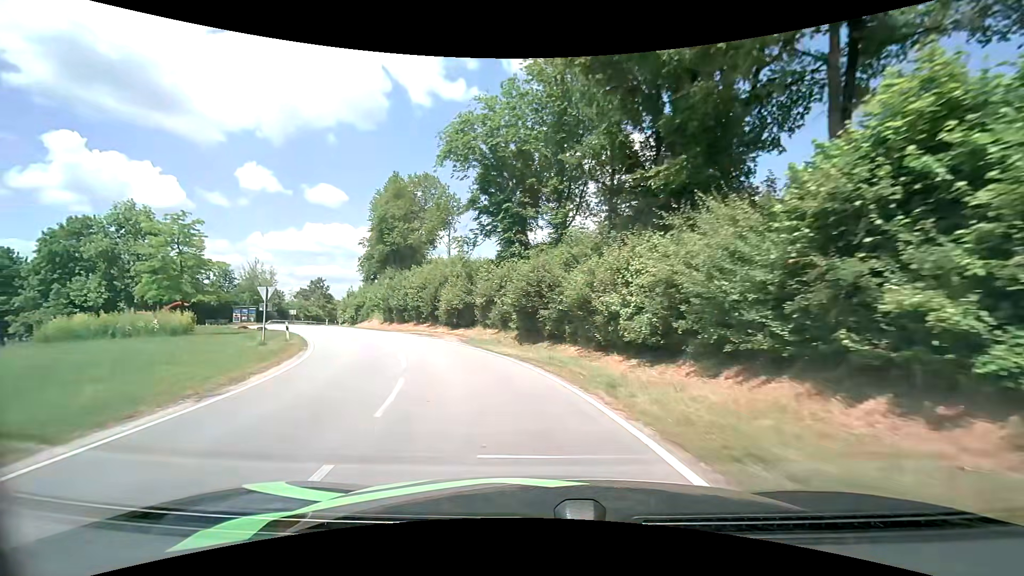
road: tertiary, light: Day
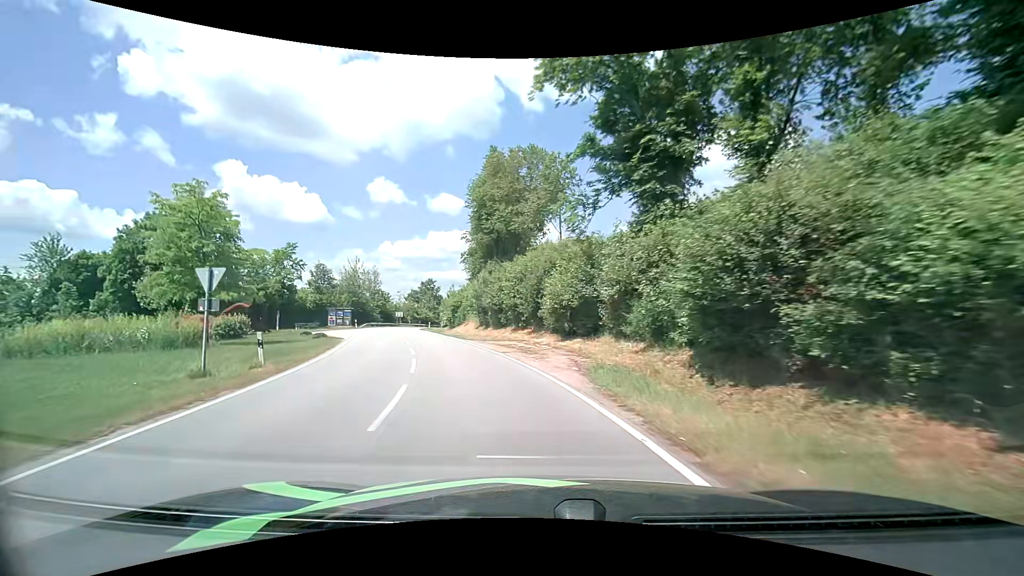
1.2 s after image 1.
(-1.6, +13.4) m; -14°
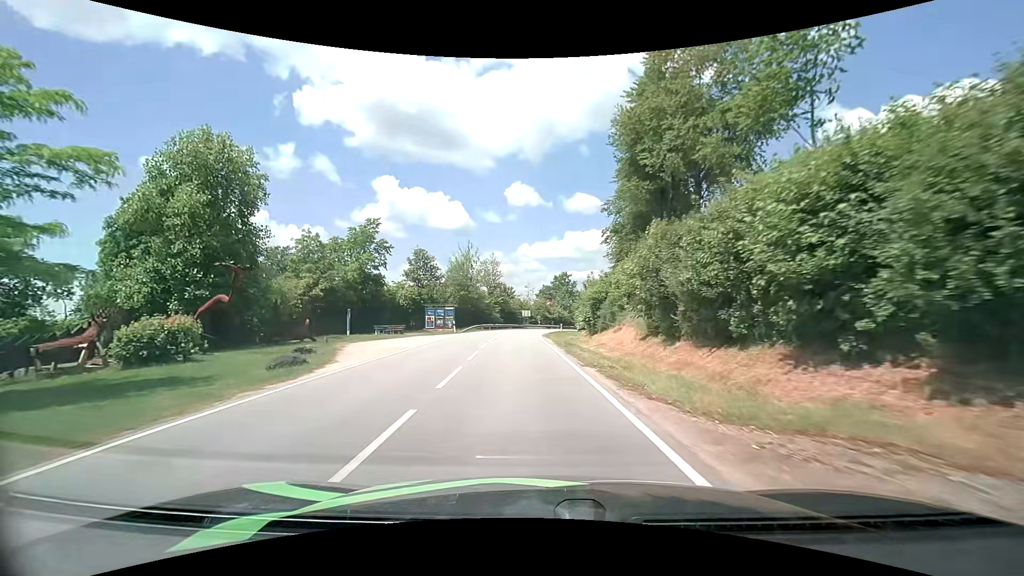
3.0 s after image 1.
(-3.4, +21.2) m; -16°
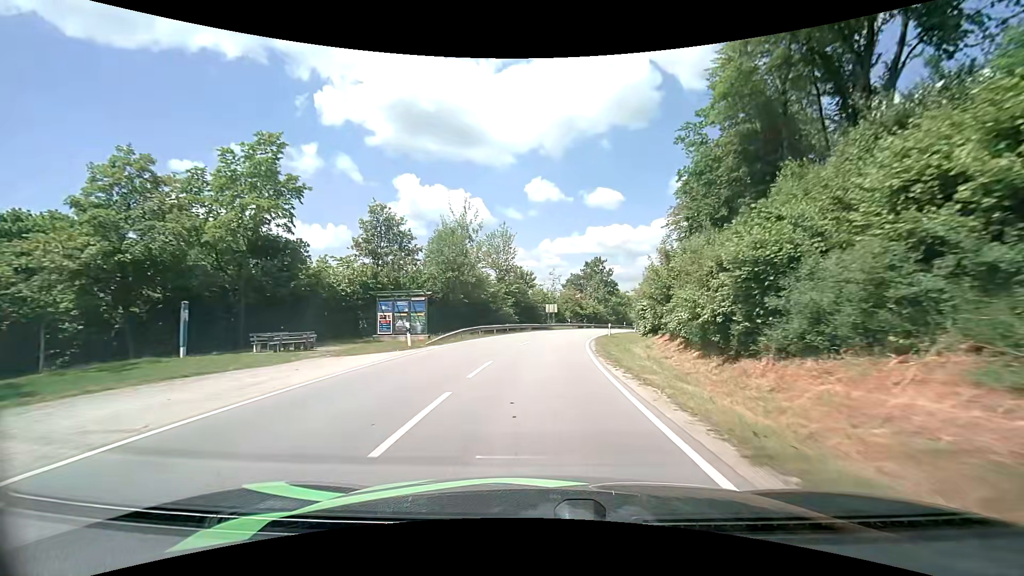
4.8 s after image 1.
(-1.0, +22.8) m; -3°
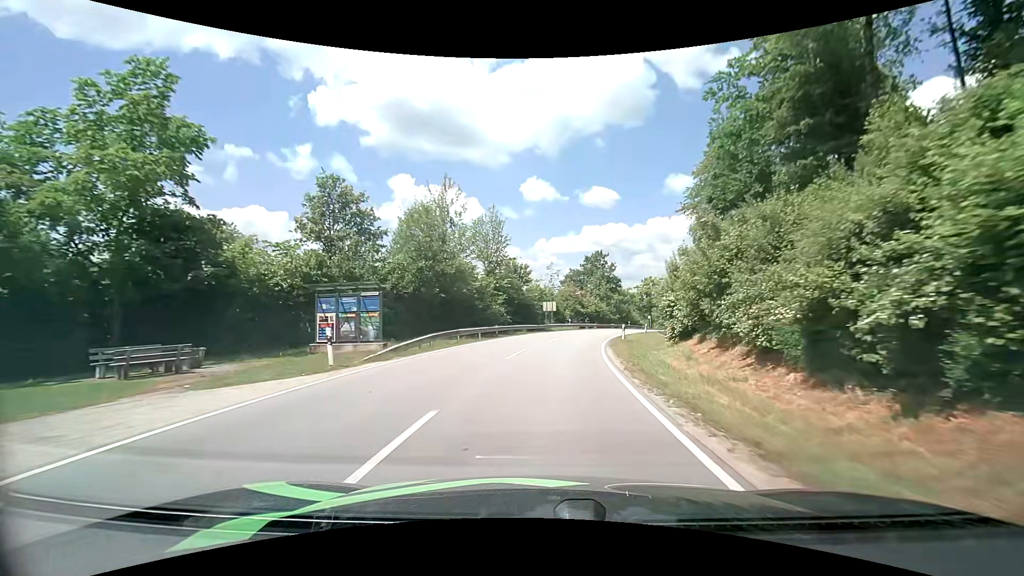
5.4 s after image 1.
(0.0, +7.7) m; 0°
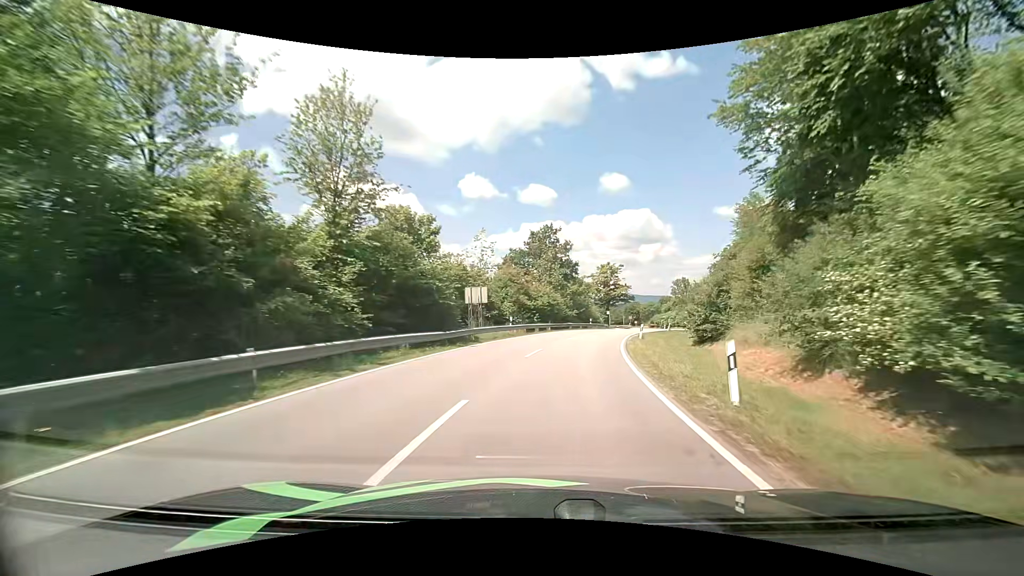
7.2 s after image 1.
(+1.2, +23.9) m; +7°
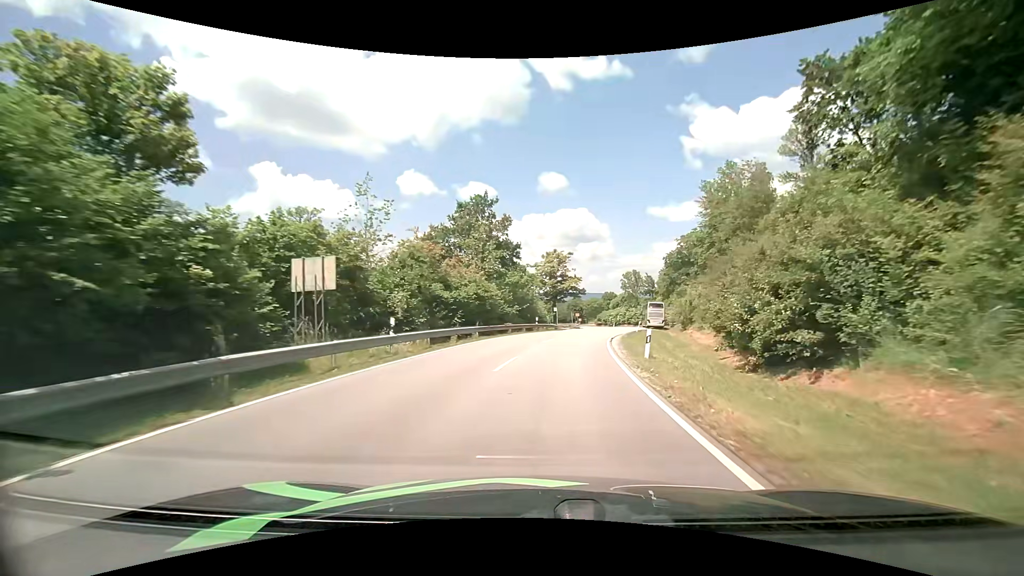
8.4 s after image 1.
(+1.0, +16.0) m; +7°
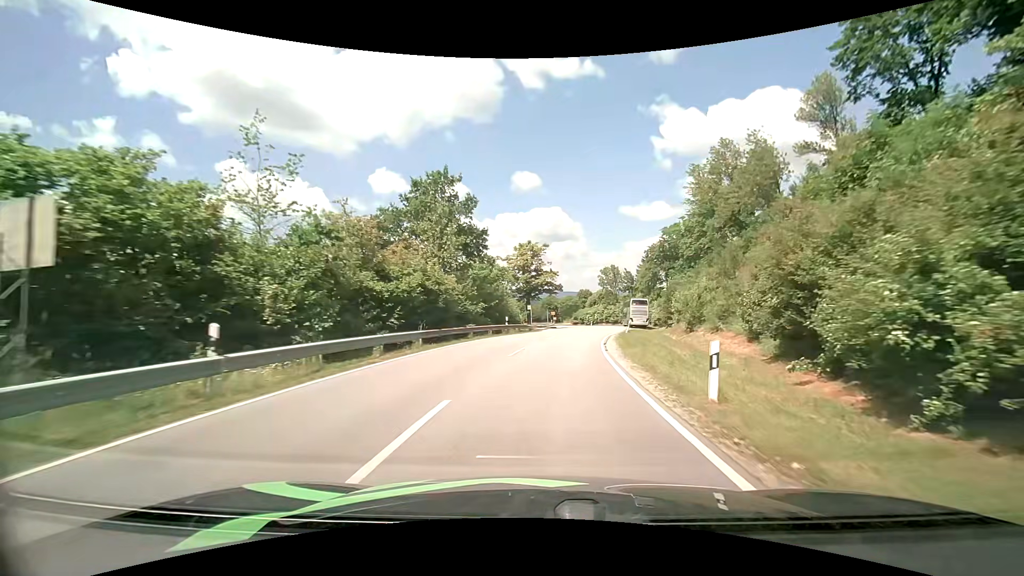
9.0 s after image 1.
(+0.2, +7.9) m; +3°
(0, +10) (+1, +20) (+2, +30) (+4, +40) (+6, +50) (+8, +59) (+10, +69) (+11, +79) (+11, +89) (+10, +99) m
